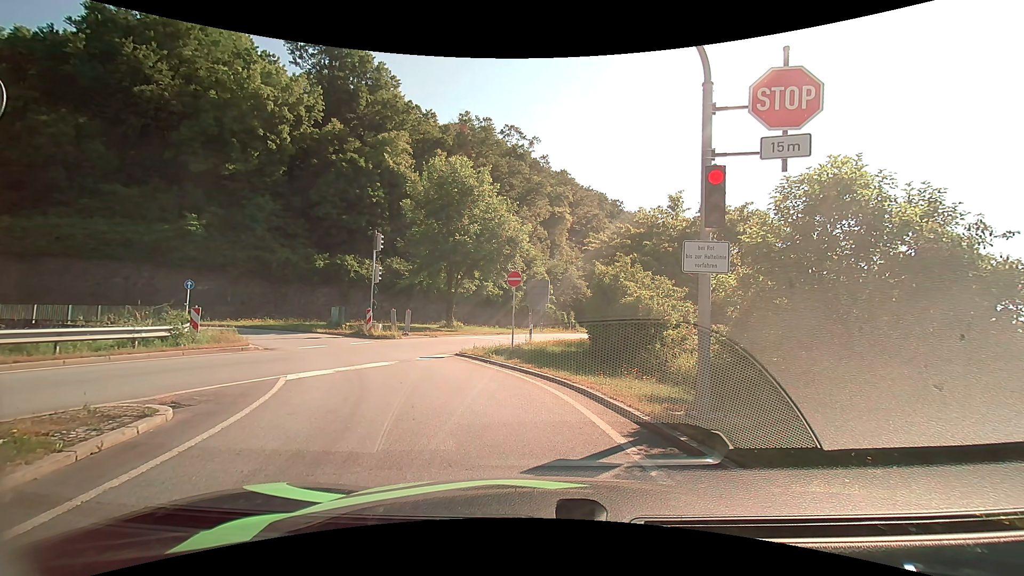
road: primary_link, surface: asphalt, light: Day
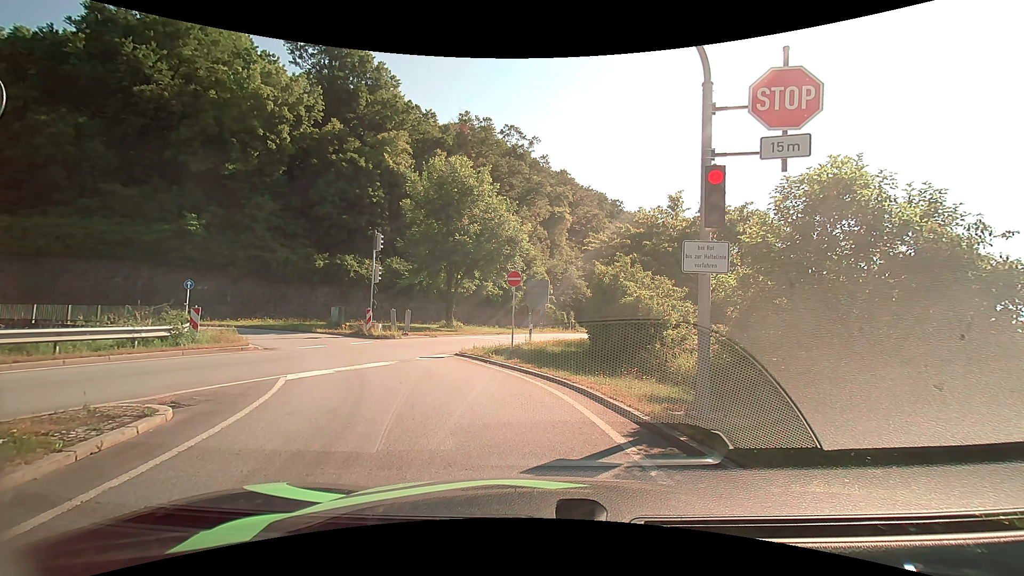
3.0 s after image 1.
(0.0, 0.0) m; 0°
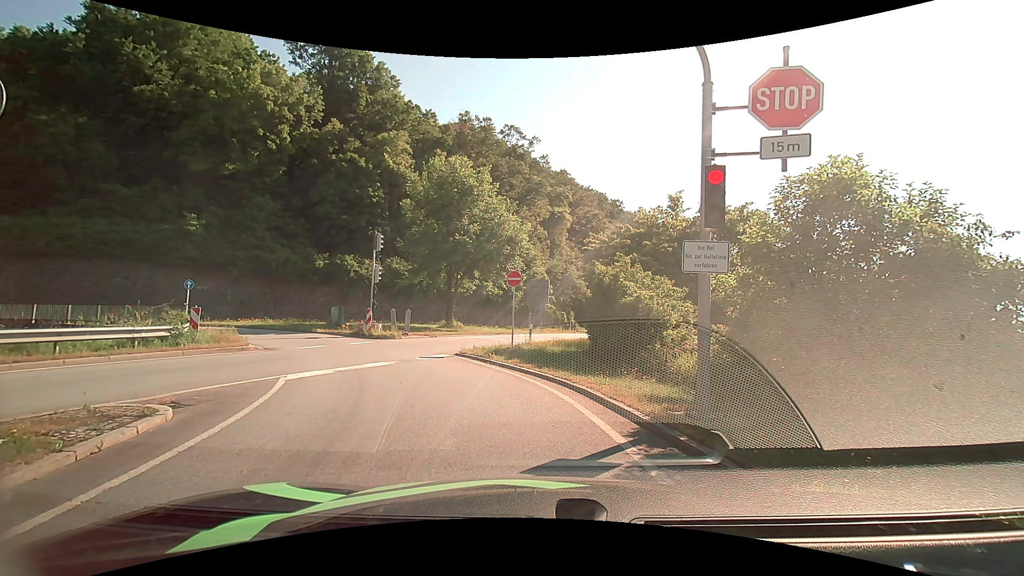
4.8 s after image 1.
(0.0, 0.0) m; 0°
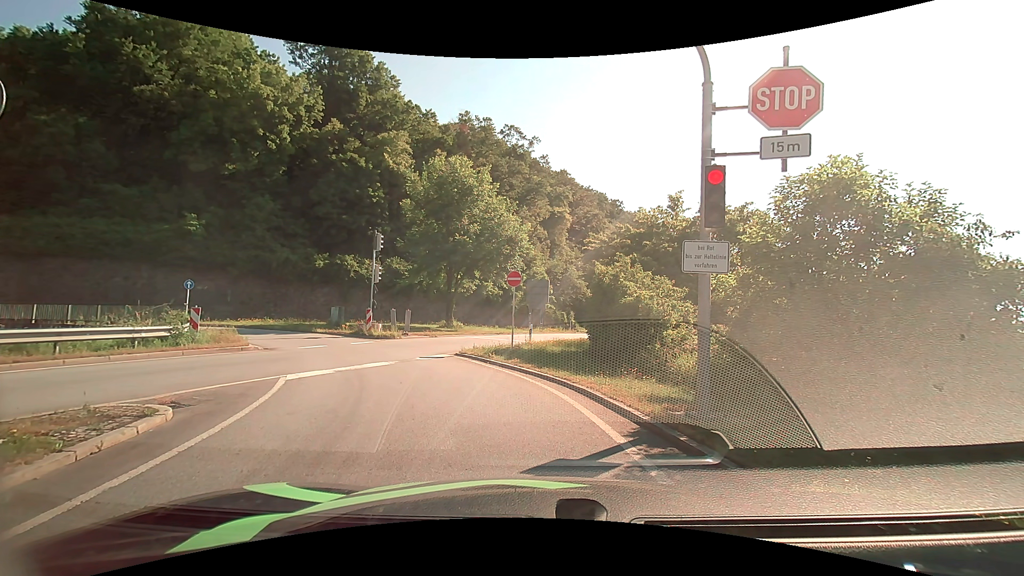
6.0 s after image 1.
(0.0, 0.0) m; 0°
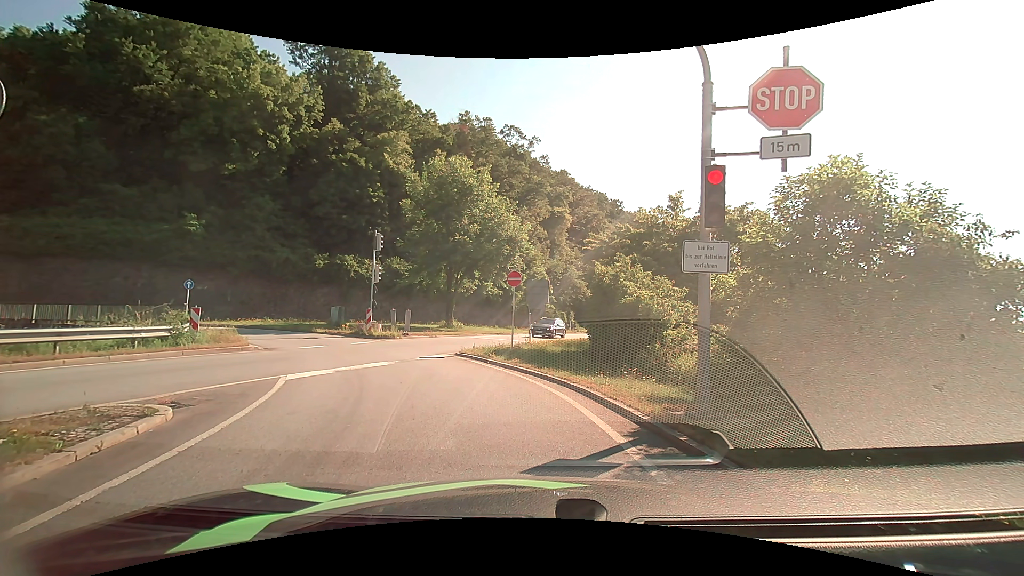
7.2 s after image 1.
(0.0, 0.0) m; 0°
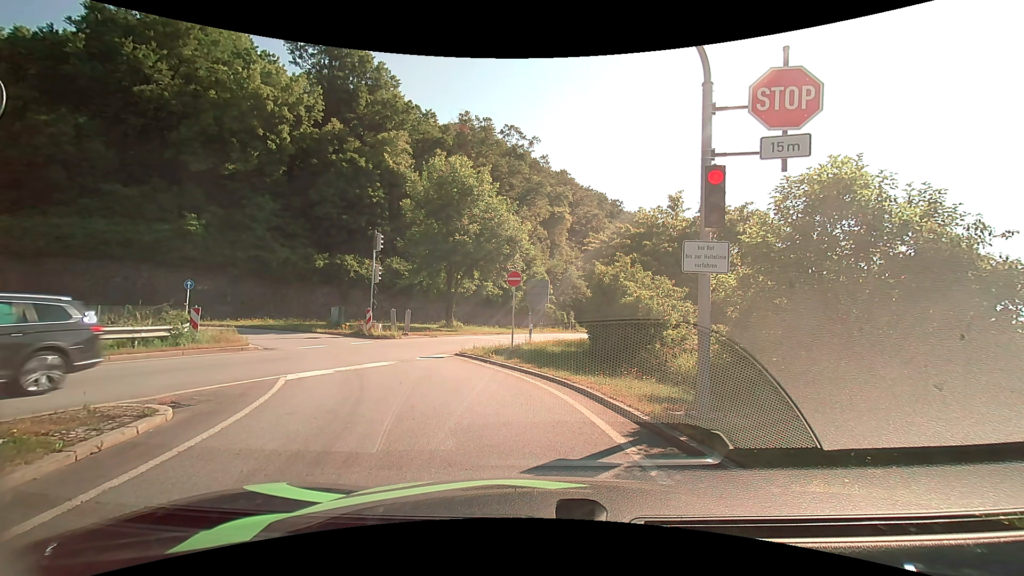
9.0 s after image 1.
(0.0, 0.0) m; 0°
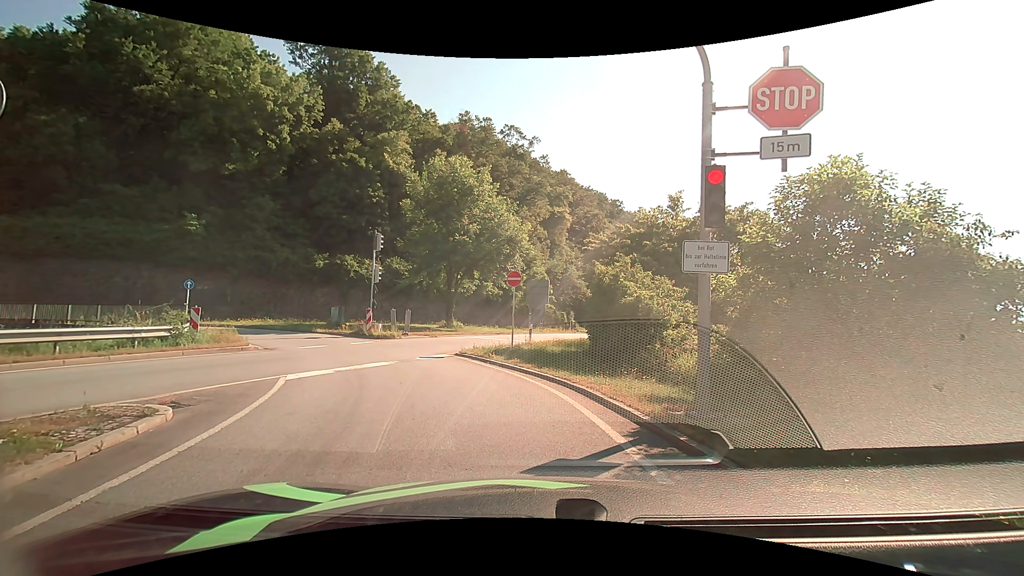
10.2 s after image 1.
(0.0, 0.0) m; 0°
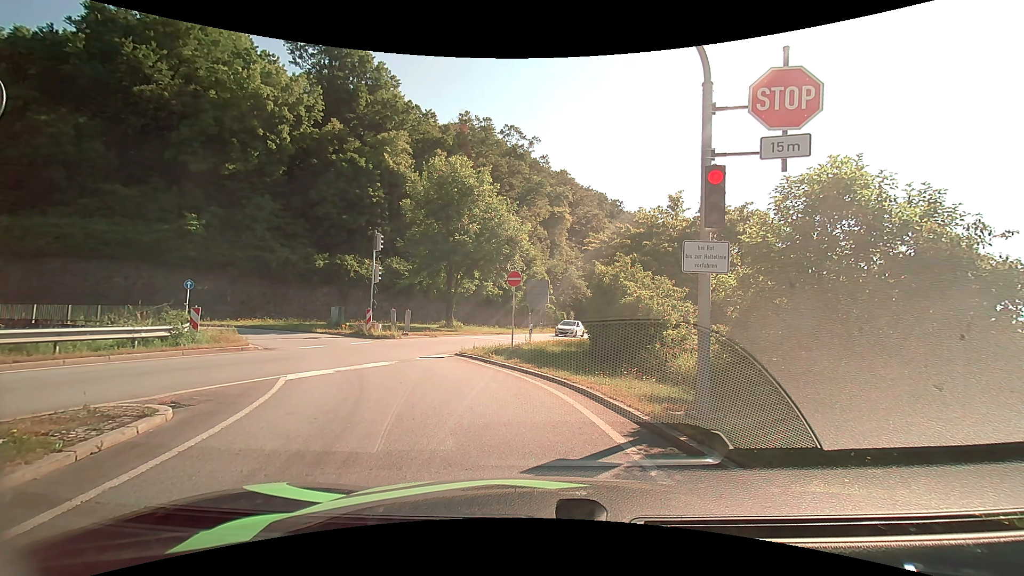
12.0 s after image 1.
(0.0, 0.0) m; 0°
(-2, +10) (-7, +18) (-14, +25) (-24, +29) (-34, +29) (-43, +27) (-53, +23) (-62, +20) (-72, +17) (-82, +15) m
